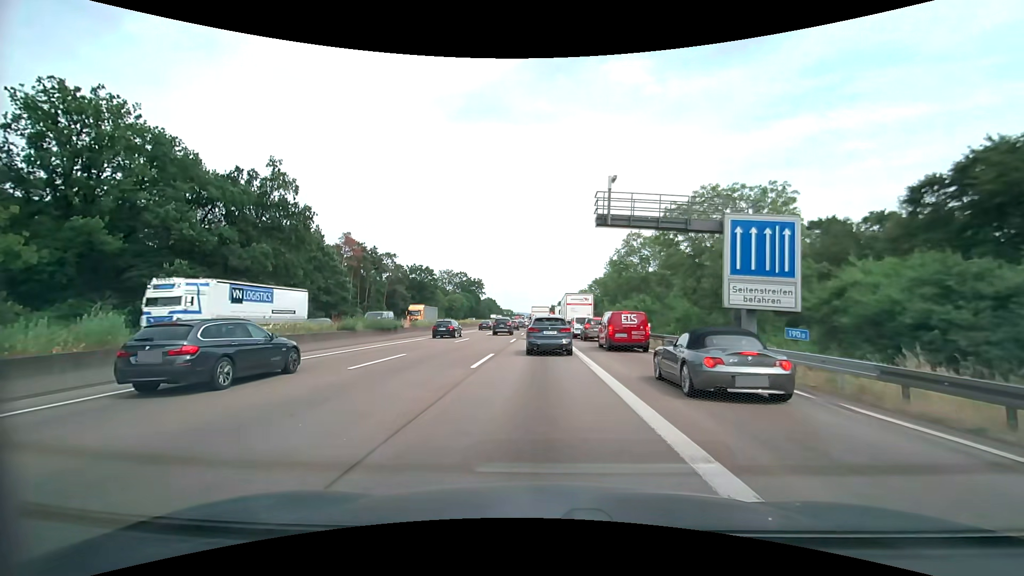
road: motorway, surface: asphalt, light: Day
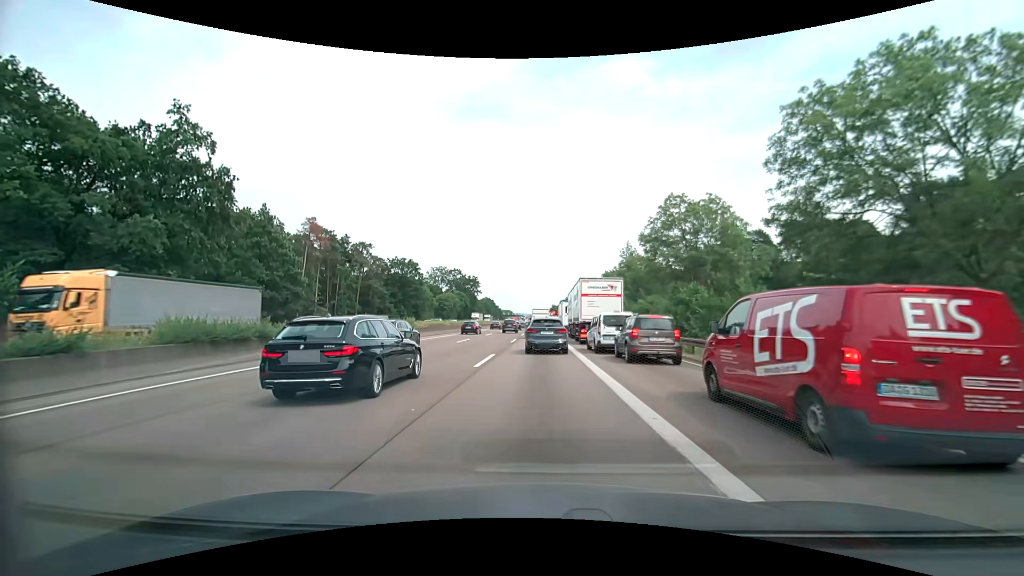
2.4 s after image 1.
(-0.2, +17.5) m; -1°
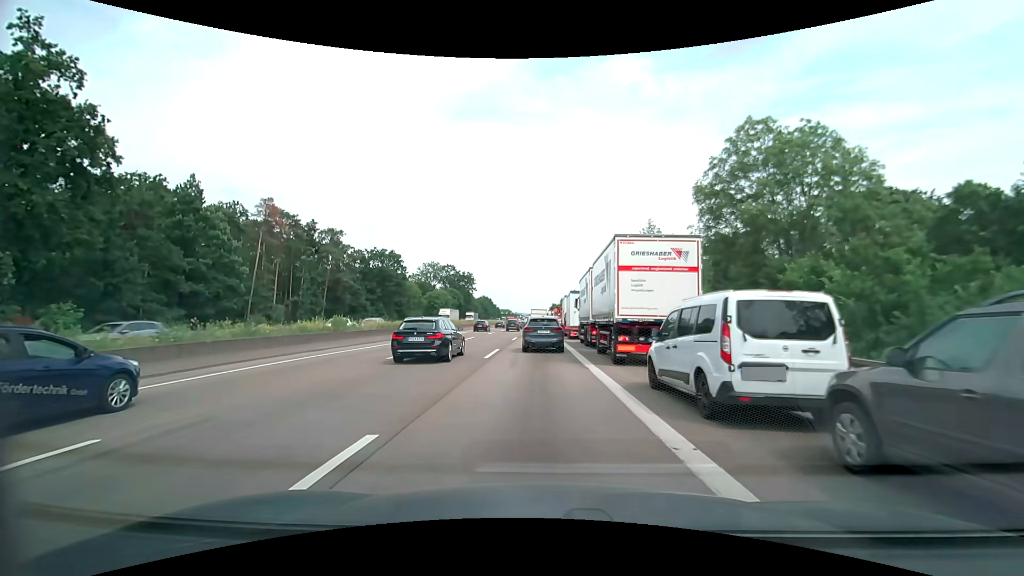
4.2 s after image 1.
(0.0, +15.0) m; 0°
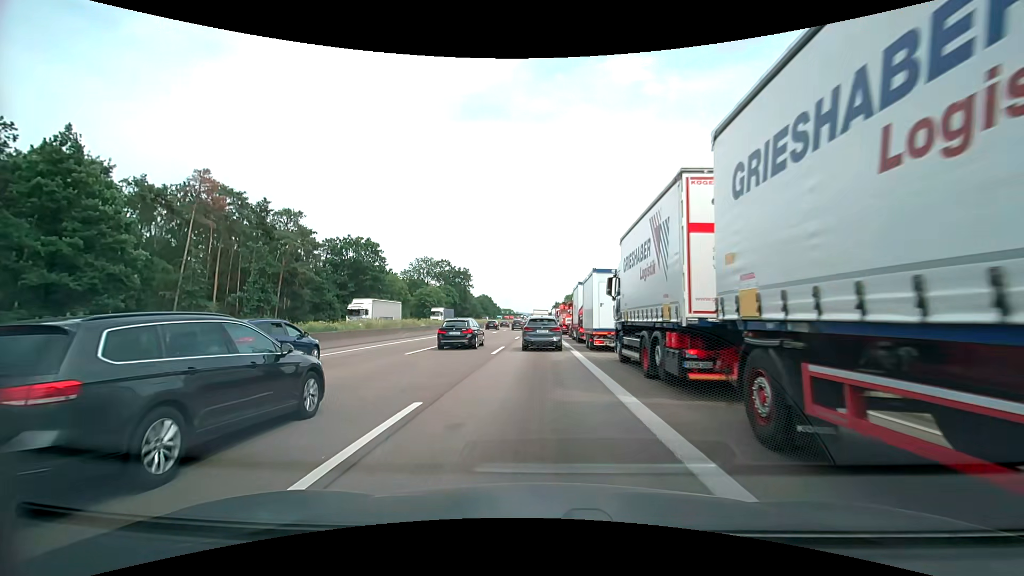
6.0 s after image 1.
(0.0, +15.8) m; 0°
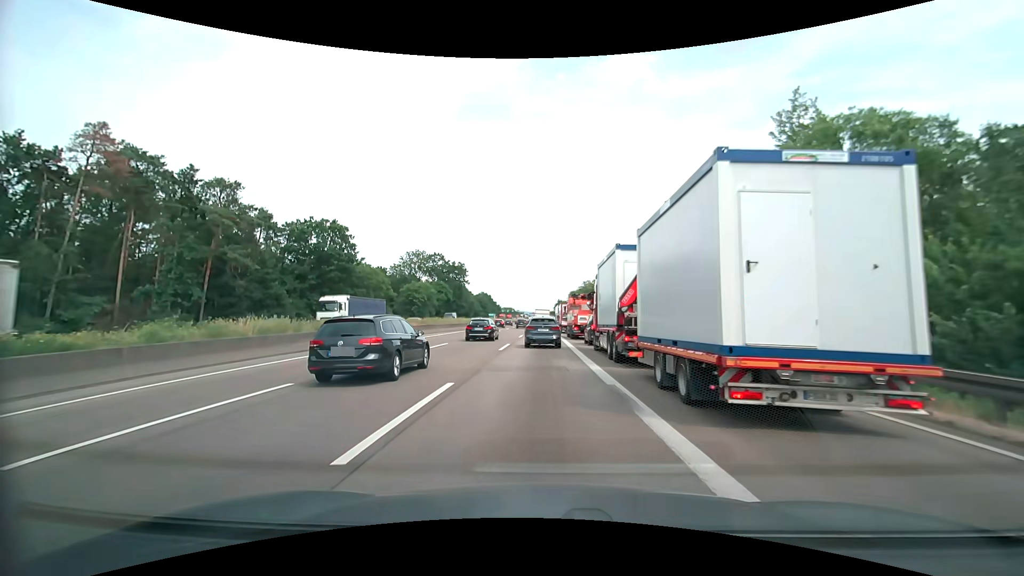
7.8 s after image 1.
(-0.1, +15.7) m; -1°
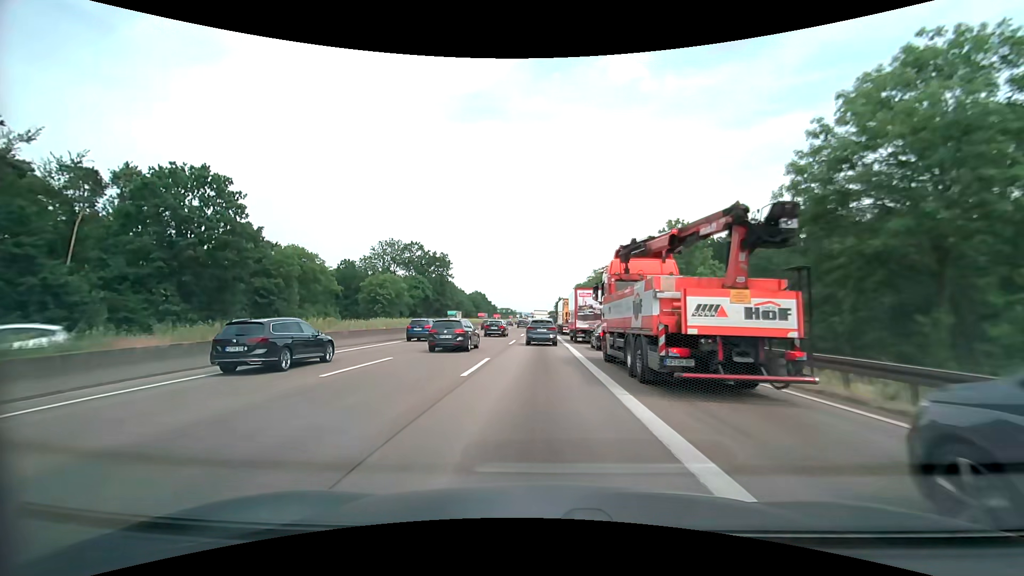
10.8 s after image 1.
(+0.1, +28.6) m; +1°
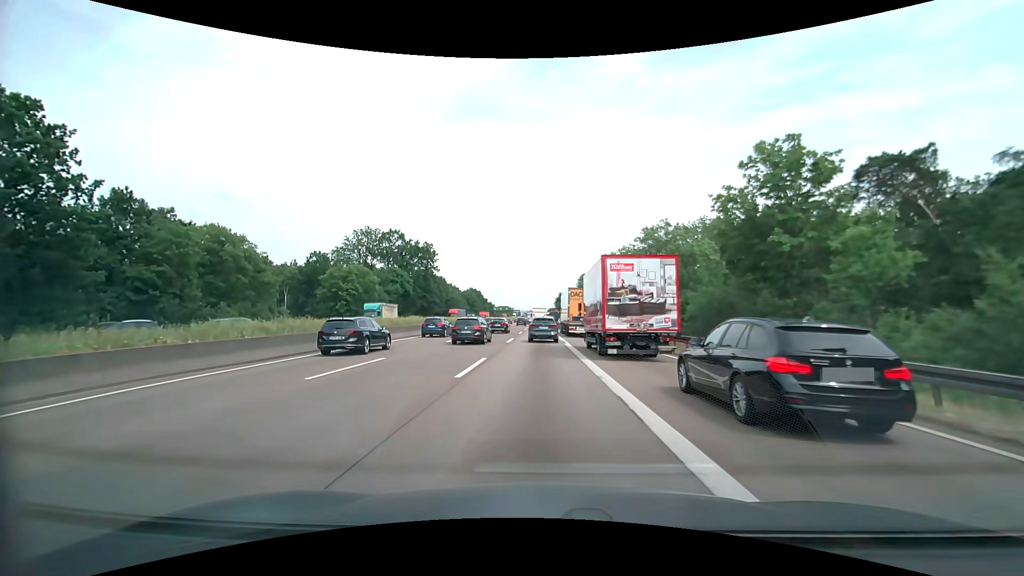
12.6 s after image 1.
(-0.2, +18.7) m; -1°
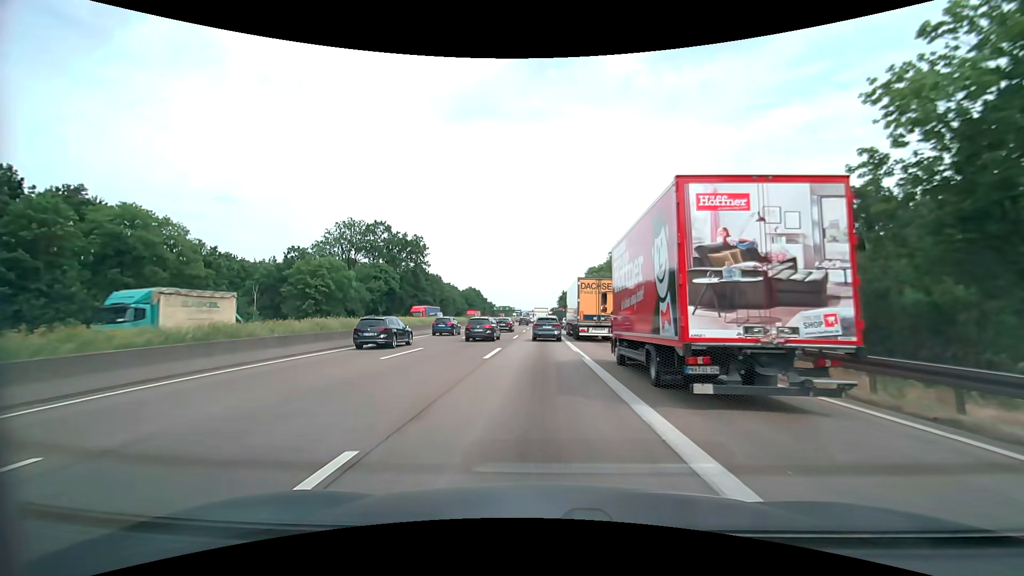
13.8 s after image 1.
(0.0, +12.4) m; 0°
(0, +10) (0, +20) (0, +30) (0, +40) (0, +50) (0, +60) (0, +70) (-1, +80) (-1, +90) (-1, +100) m
